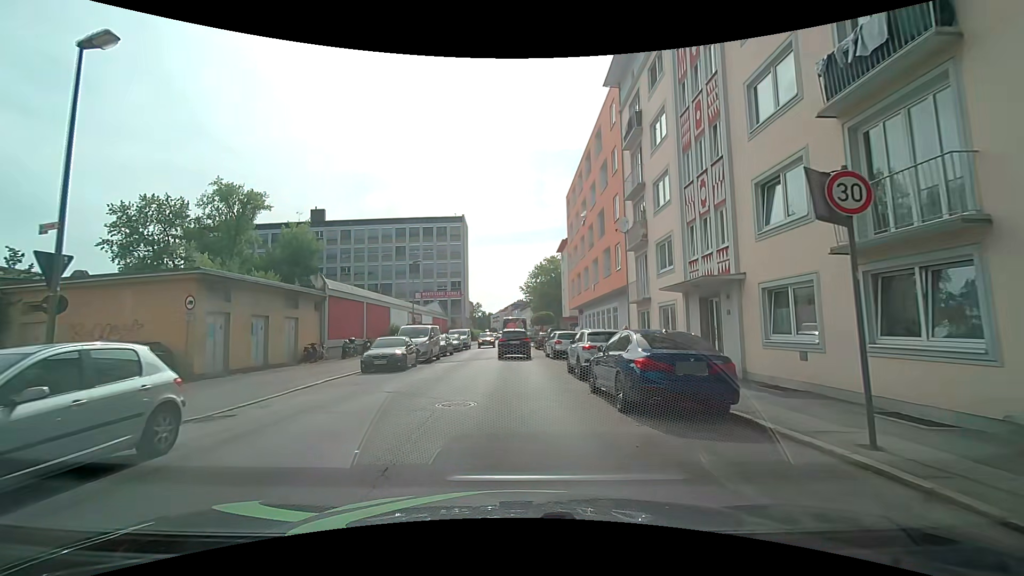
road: tertiary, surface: asphalt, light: Day
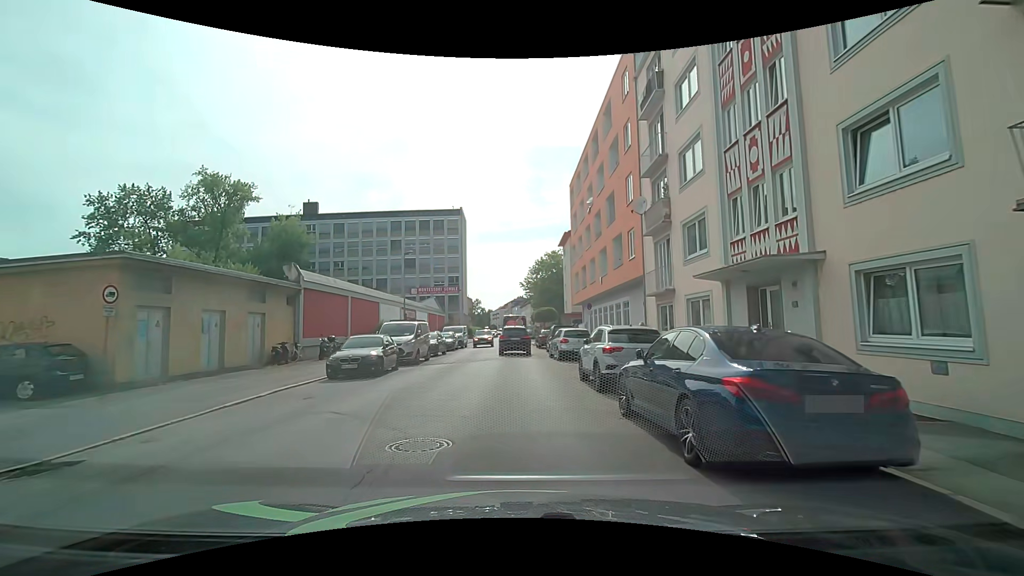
(0.0, +3.6) m; -1°
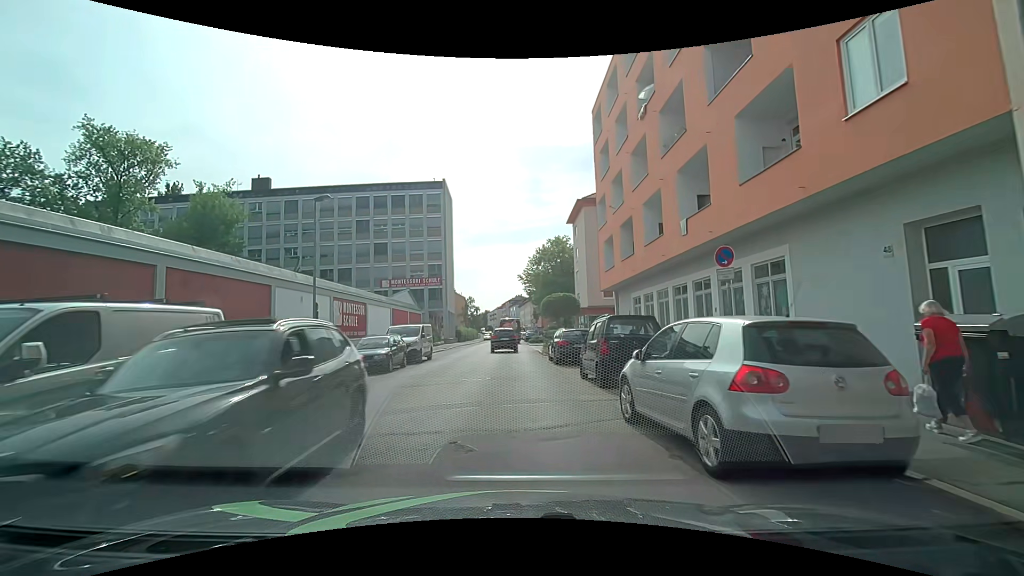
(+0.5, +18.5) m; +1°
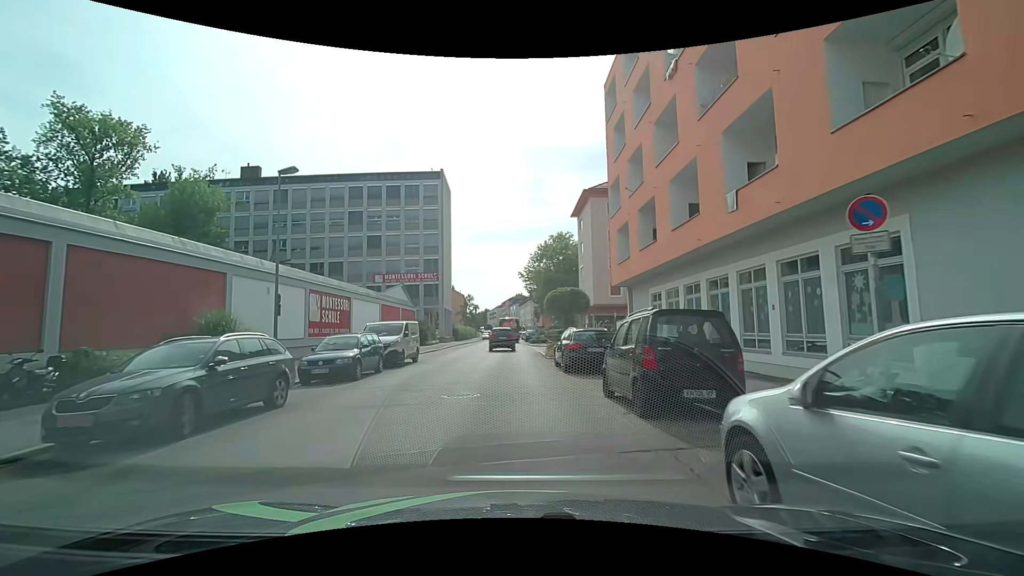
(0.0, +3.8) m; +1°
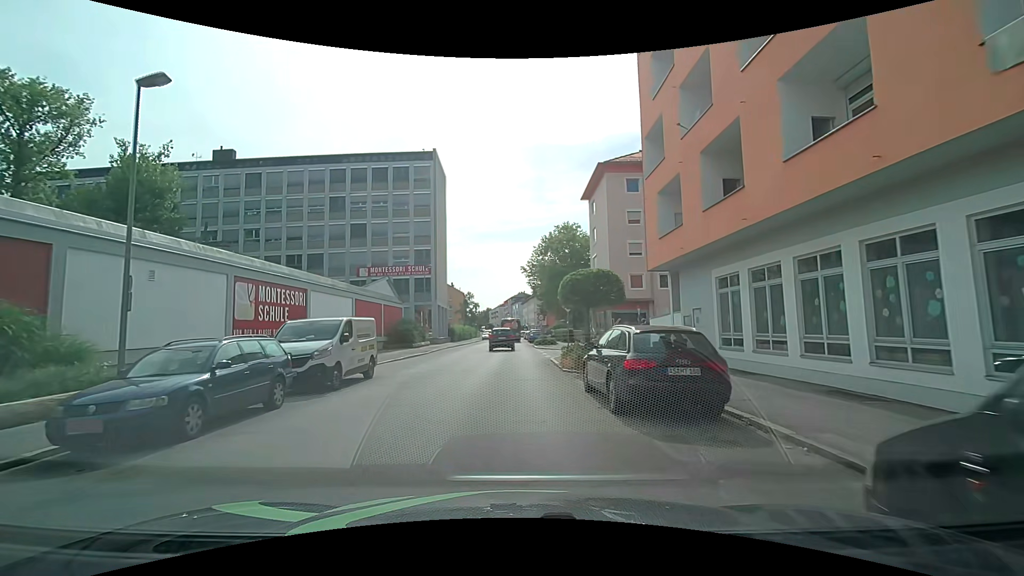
(-0.1, +7.9) m; -1°
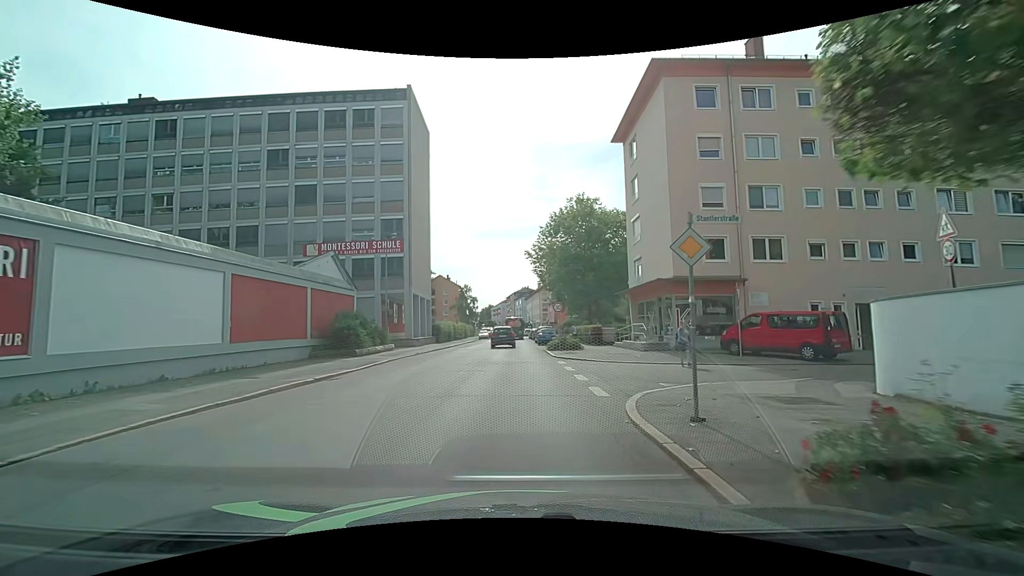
(-0.1, +16.2) m; -1°
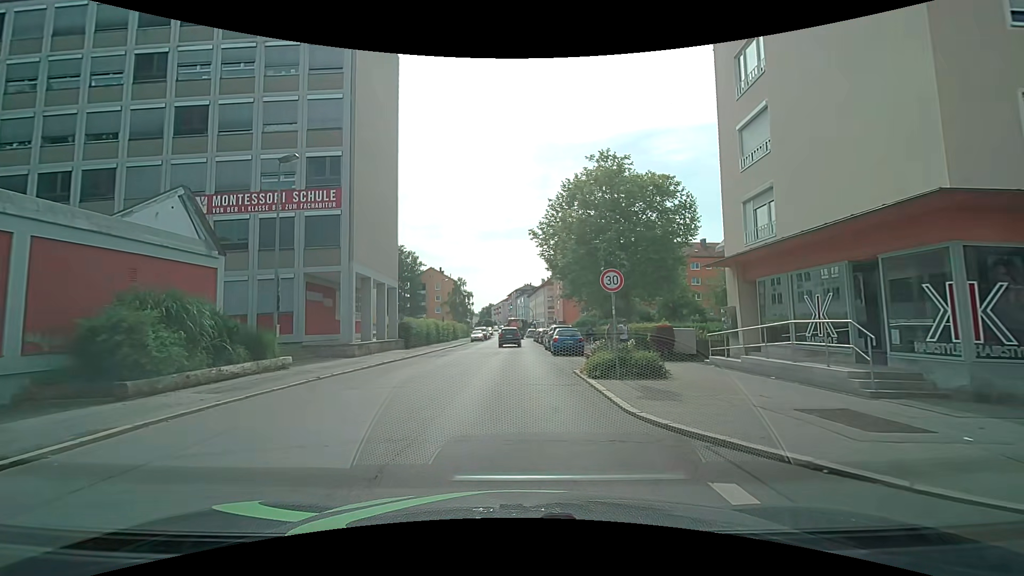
(0.0, +16.5) m; 0°
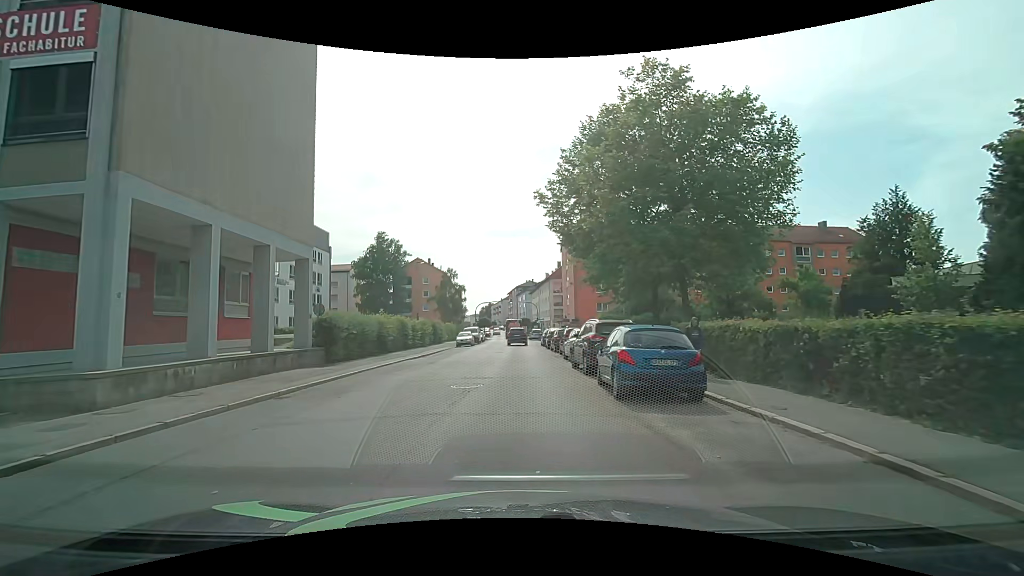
(-0.1, +17.0) m; -1°
(0, +10) (0, +20) (0, +30) (+1, +40) (+1, +50) (+1, +60) (+1, +70) (+1, +80) (0, +90) (0, +100) m
